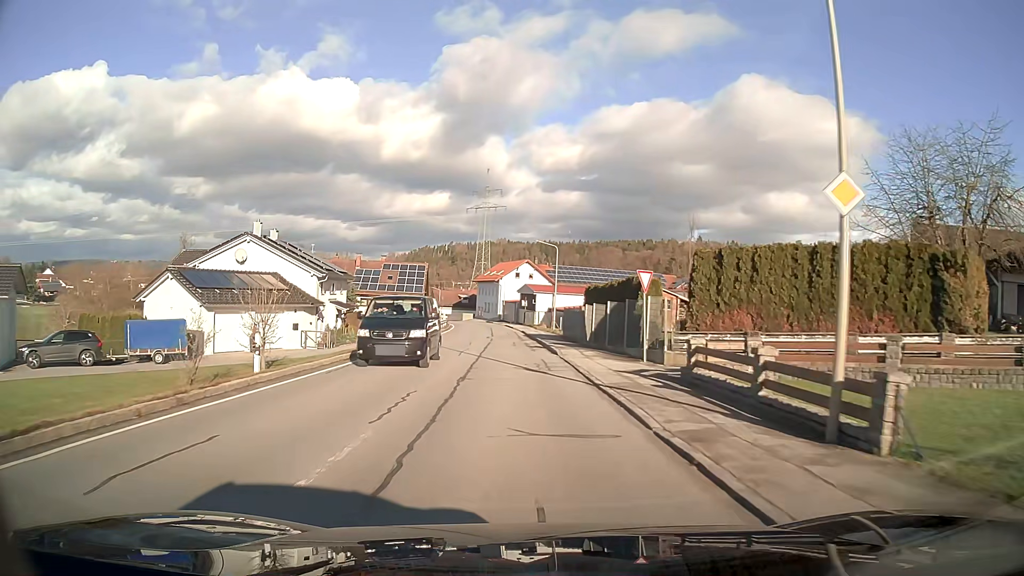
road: secondary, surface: asphalt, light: Day
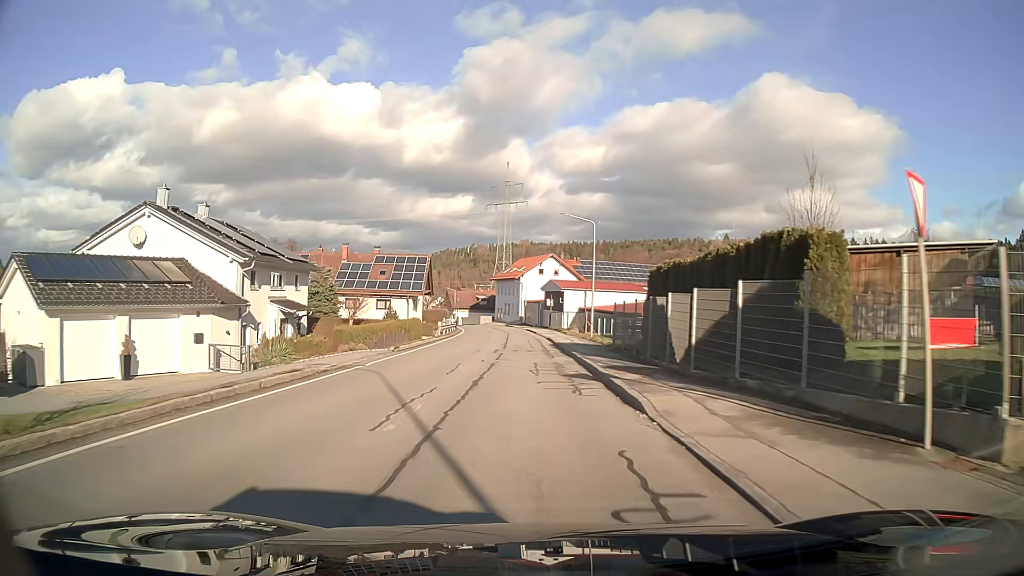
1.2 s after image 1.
(-0.2, +15.3) m; -2°
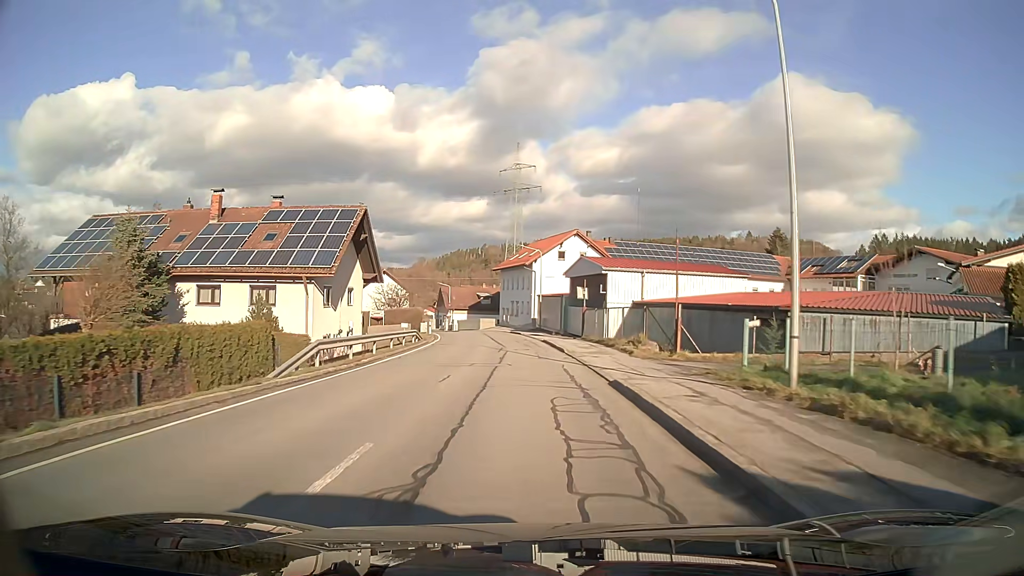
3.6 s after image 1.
(-0.4, +30.6) m; -1°
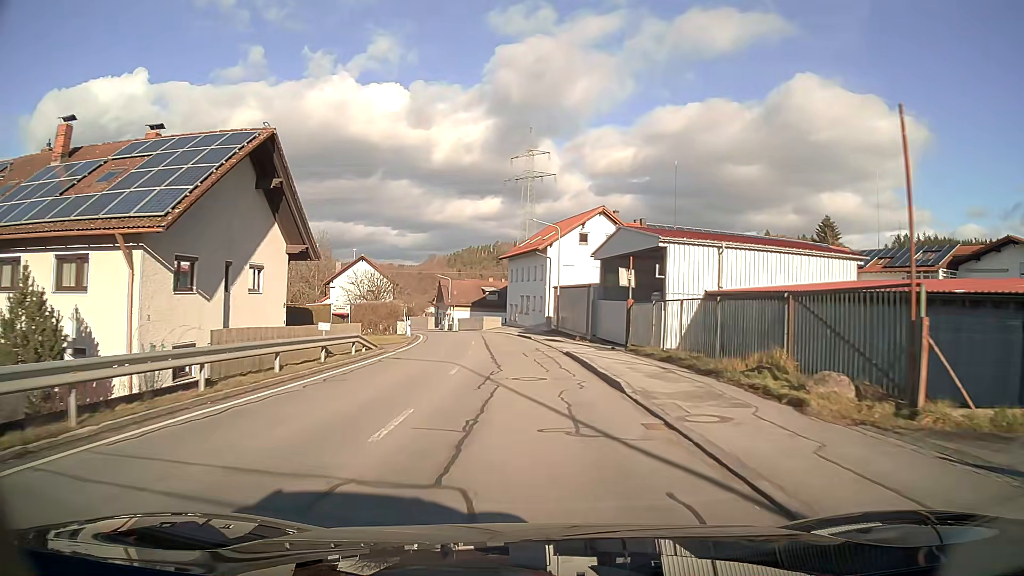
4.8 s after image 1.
(-0.2, +15.3) m; -1°
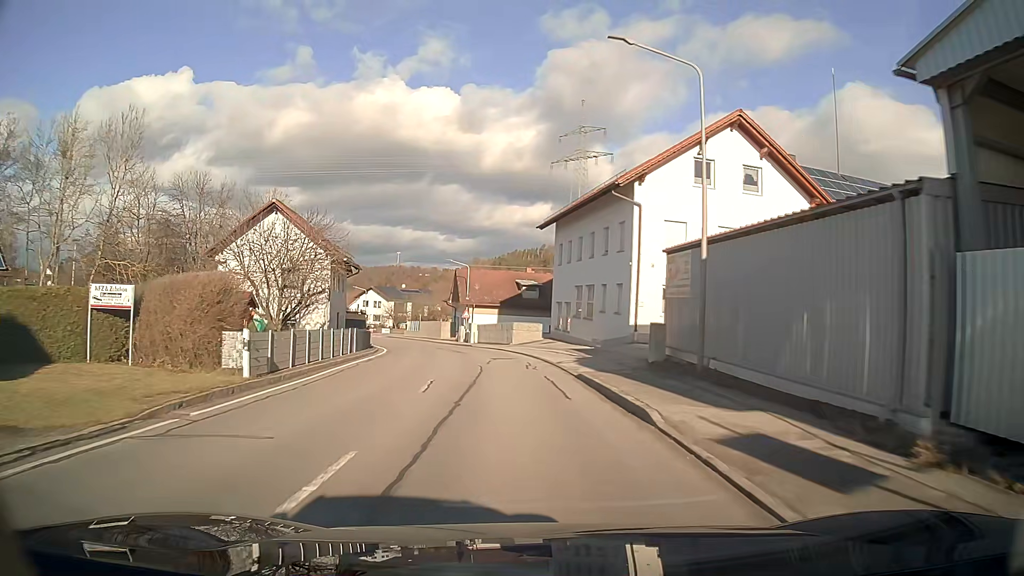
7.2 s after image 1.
(-1.1, +30.5) m; -5°
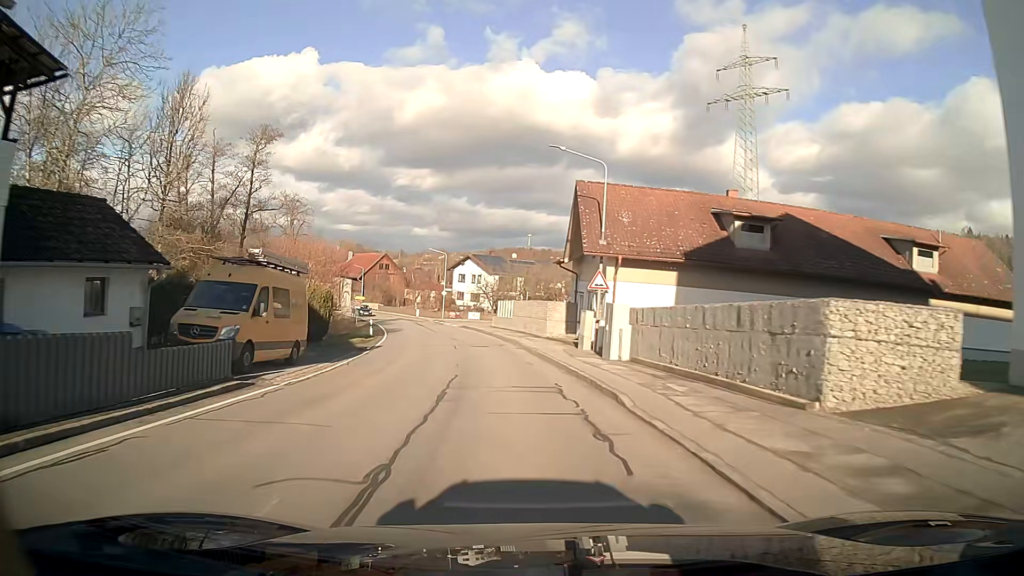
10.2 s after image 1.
(-3.4, +38.0) m; -11°
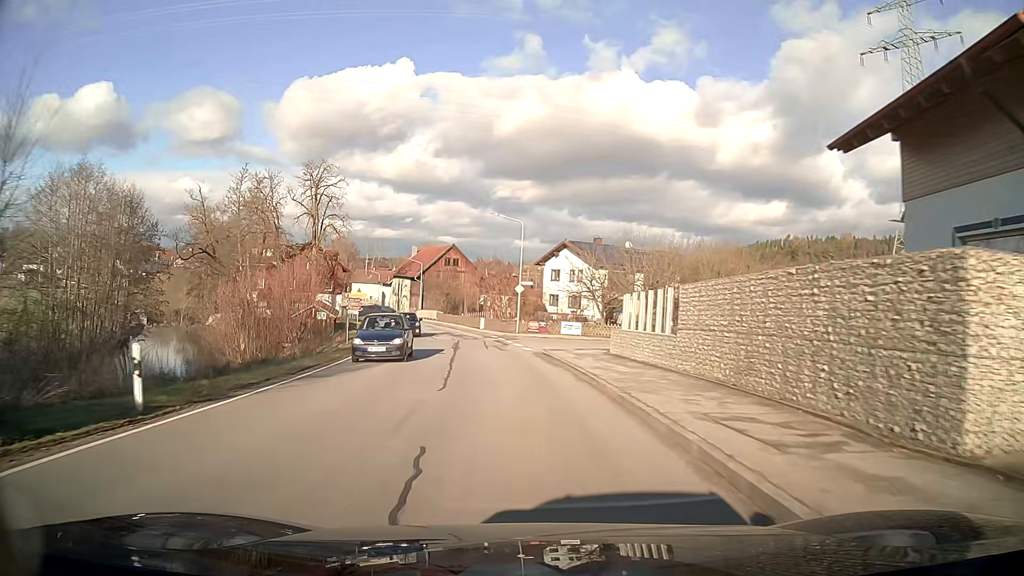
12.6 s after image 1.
(-2.3, +30.7) m; -9°
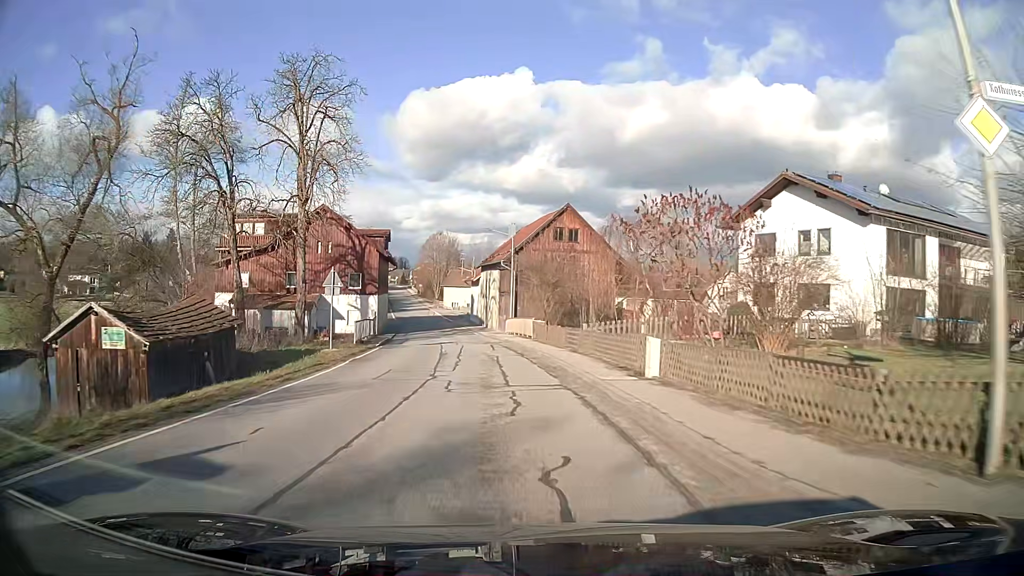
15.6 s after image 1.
(-3.6, +37.7) m; -11°
